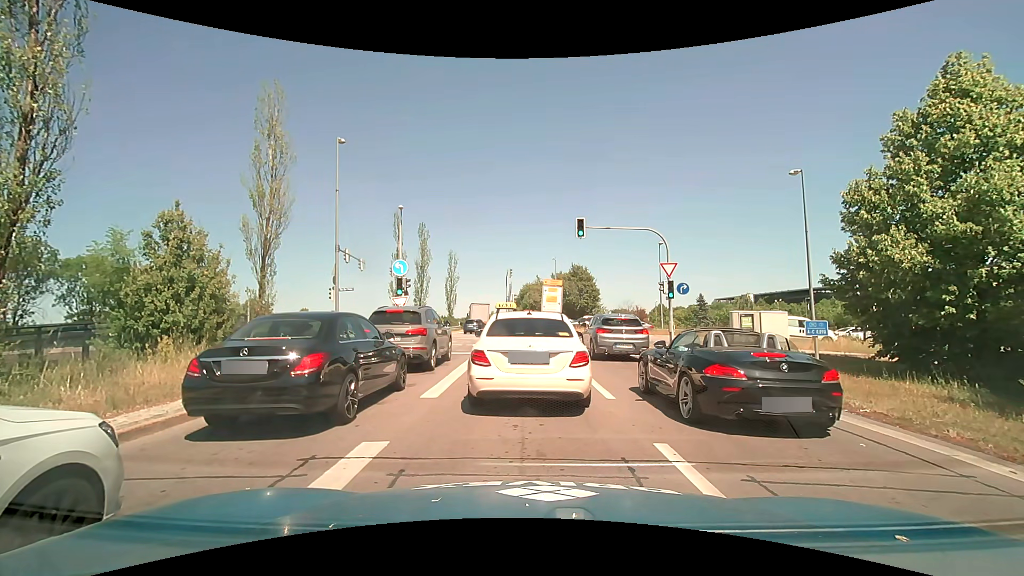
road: motorway_link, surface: asphalt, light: Day
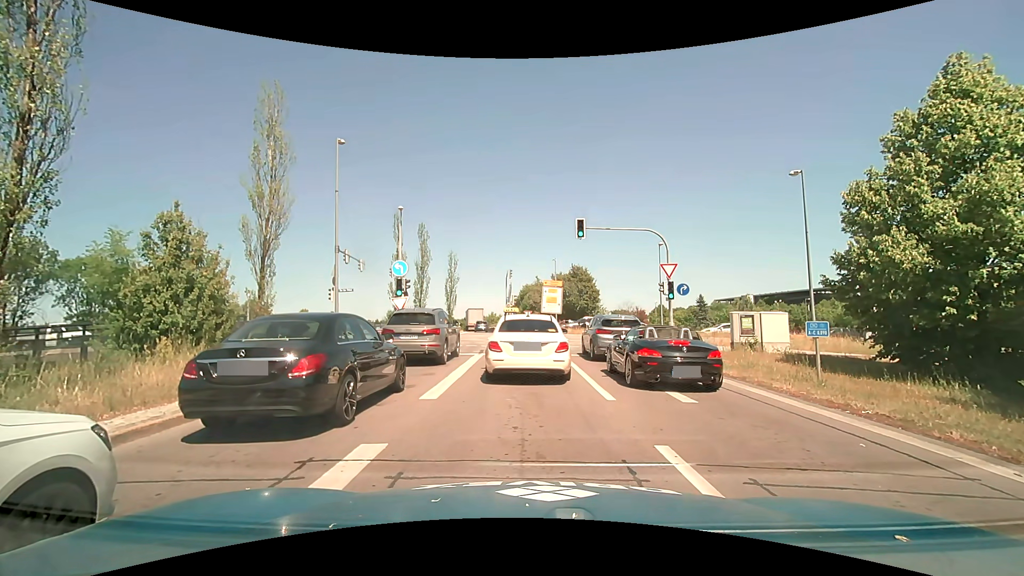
(0.0, 0.0) m; 0°
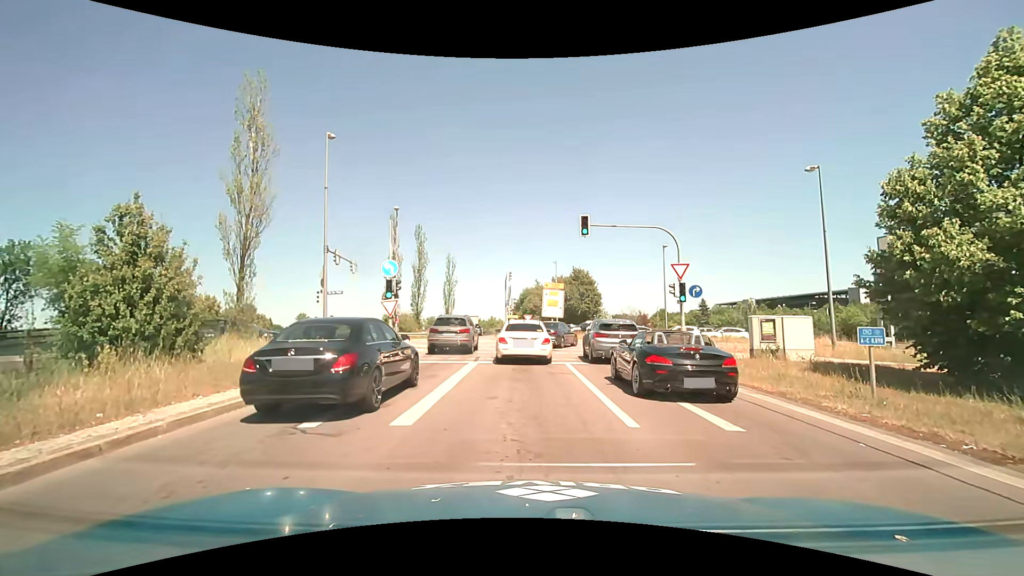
(0.0, +1.9) m; -2°
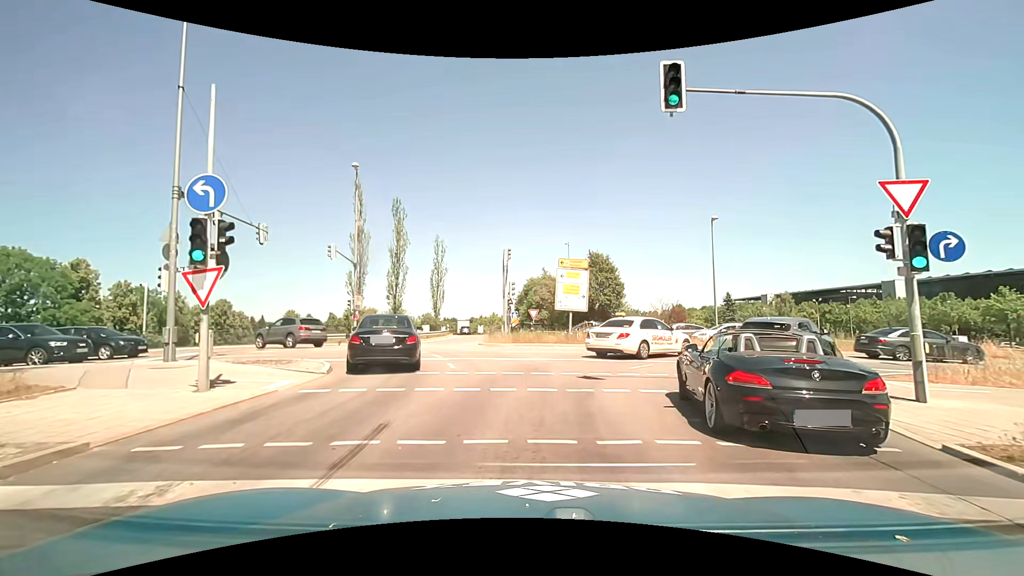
(0.0, +13.1) m; -1°
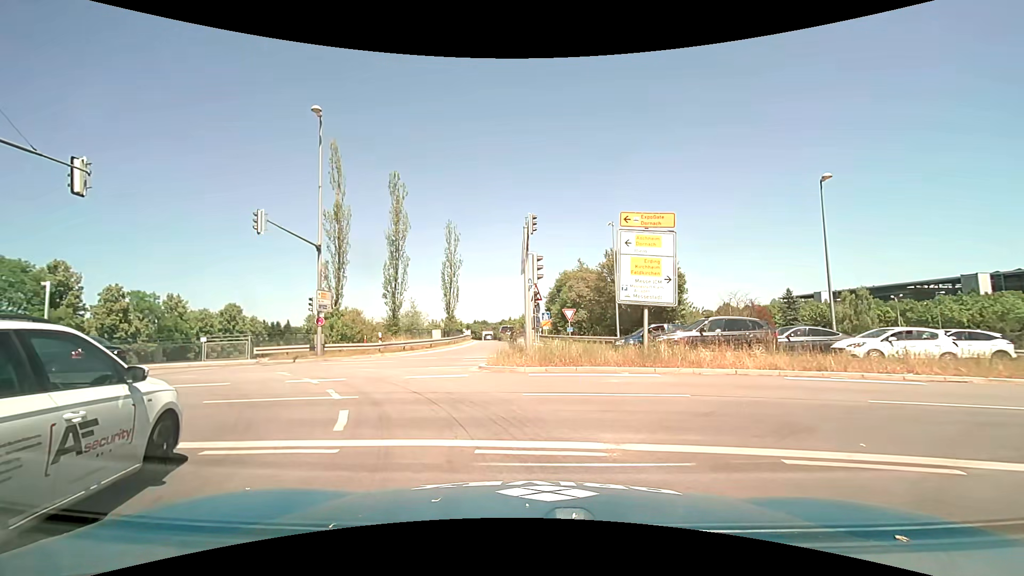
(-0.1, +11.2) m; -3°
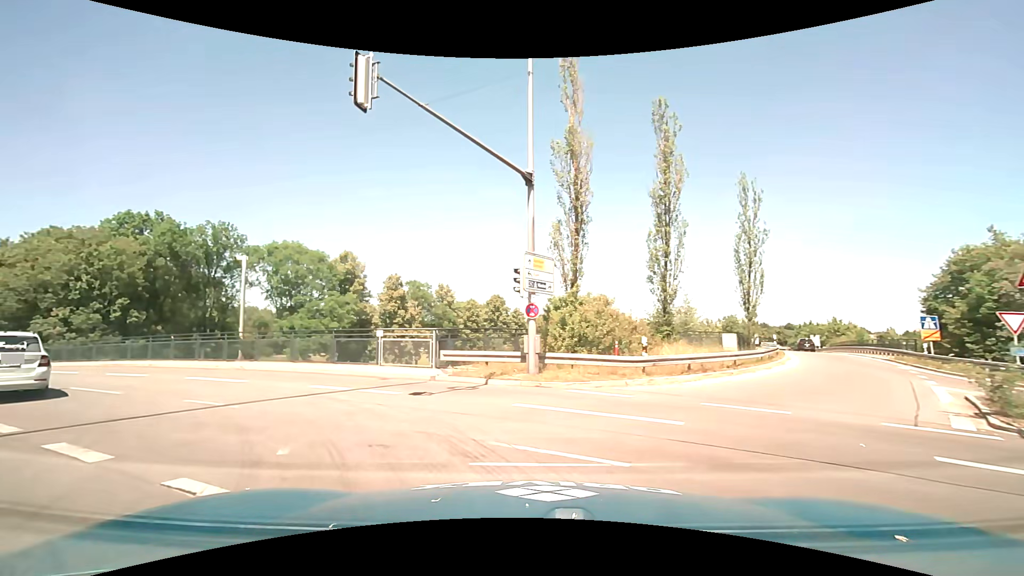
(-3.0, +13.3) m; -30°
